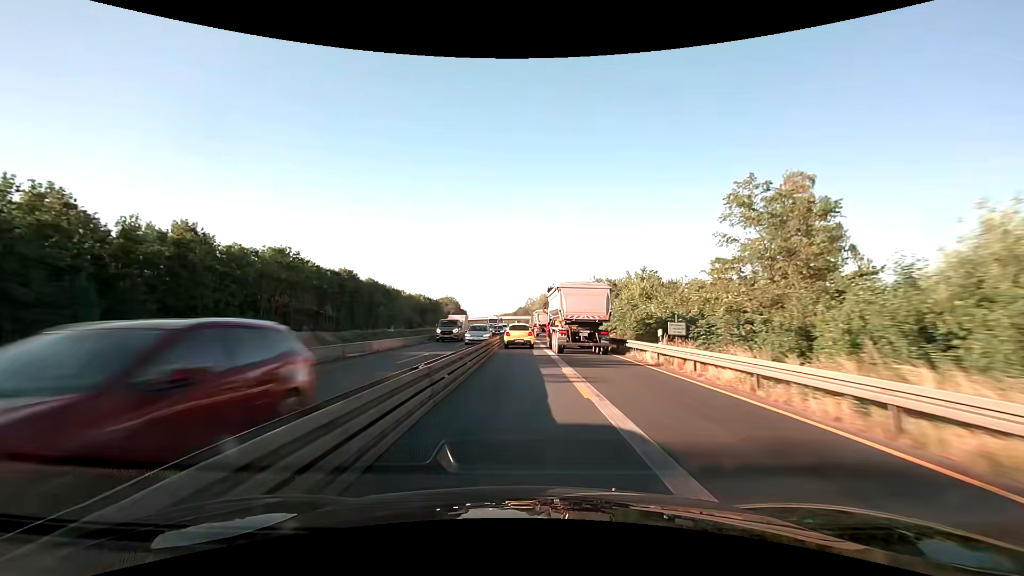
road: motorway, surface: asphalt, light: Day
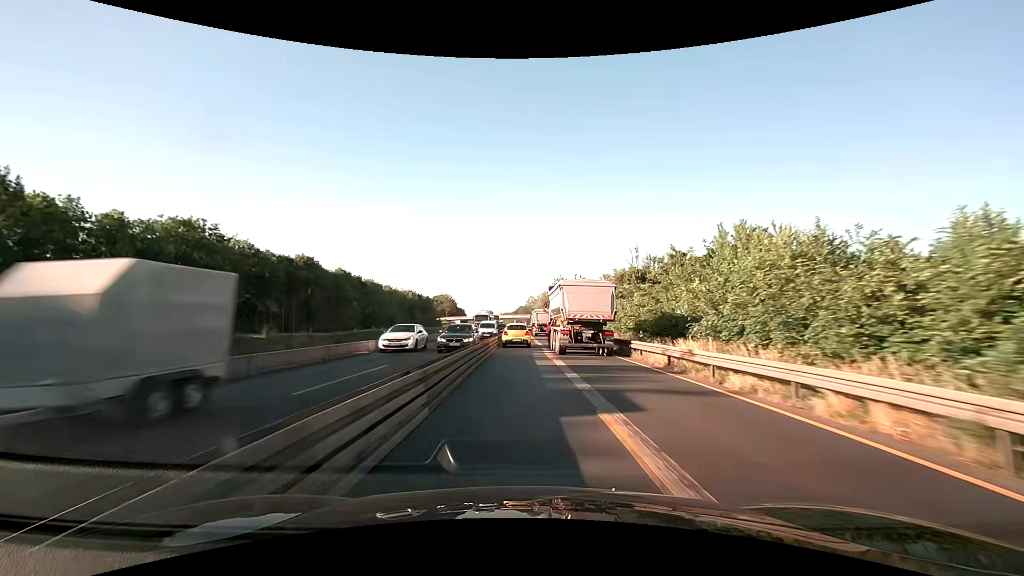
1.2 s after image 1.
(0.0, +25.7) m; 0°
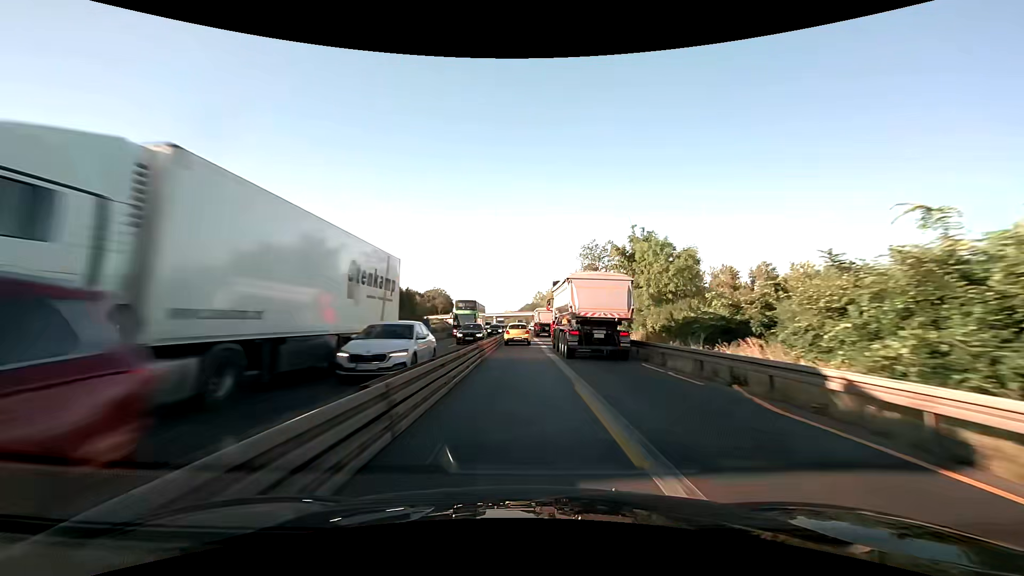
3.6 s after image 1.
(-0.3, +51.4) m; -1°
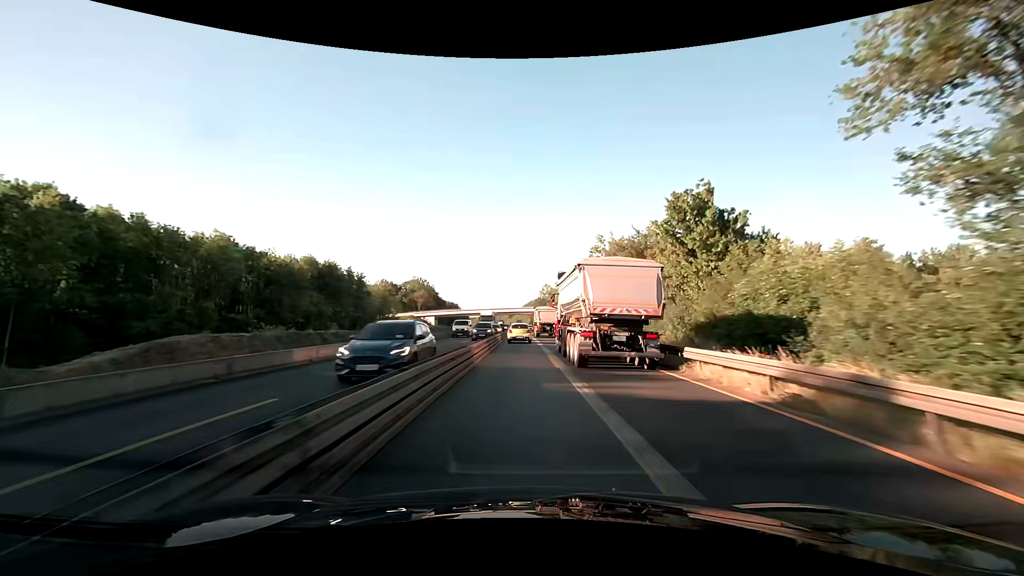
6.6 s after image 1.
(-0.3, +64.3) m; -1°
